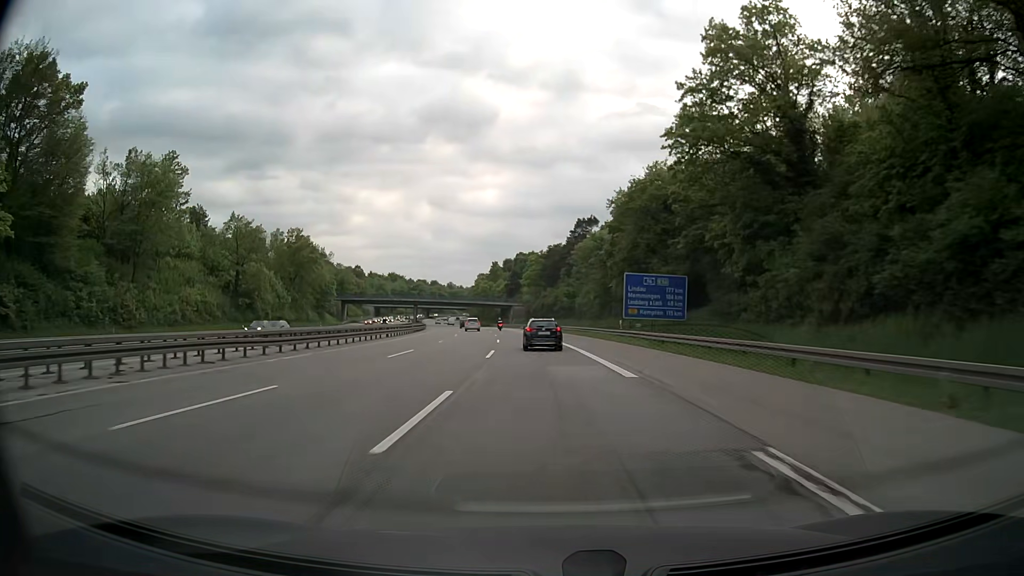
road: motorway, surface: asphalt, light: Day
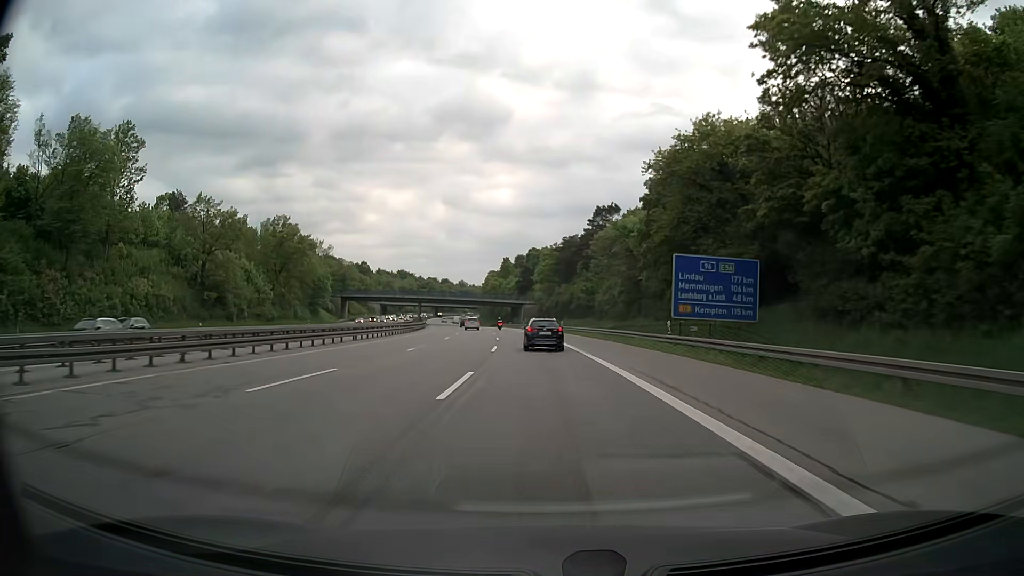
(-0.2, +13.4) m; -1°
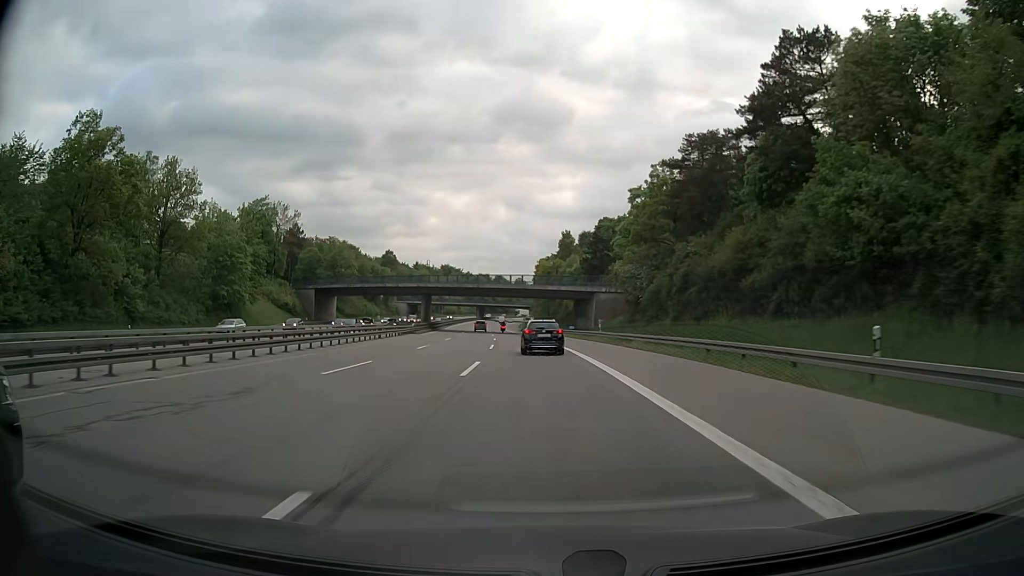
(-3.0, +66.7) m; -5°
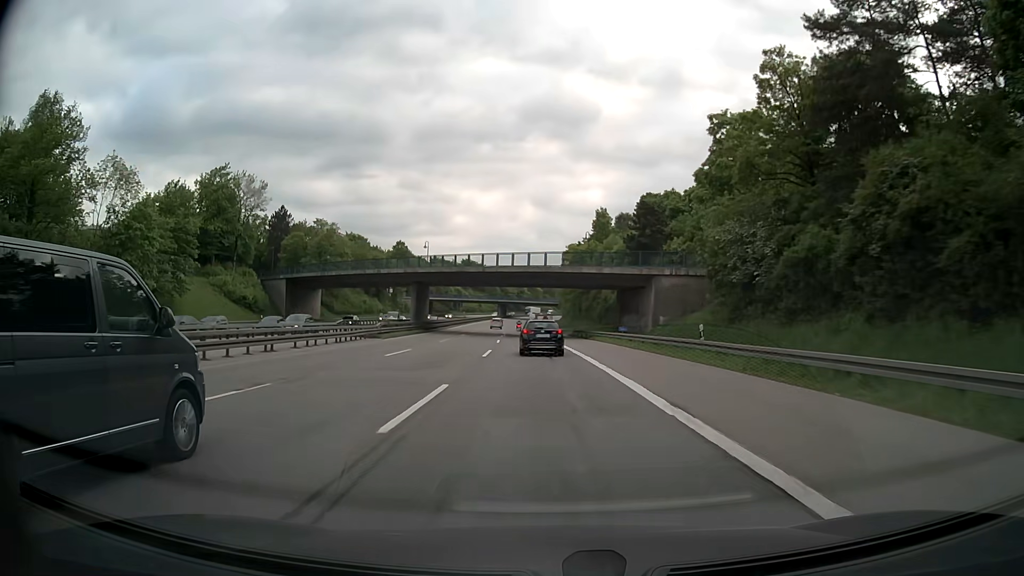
(-0.5, +27.1) m; -2°
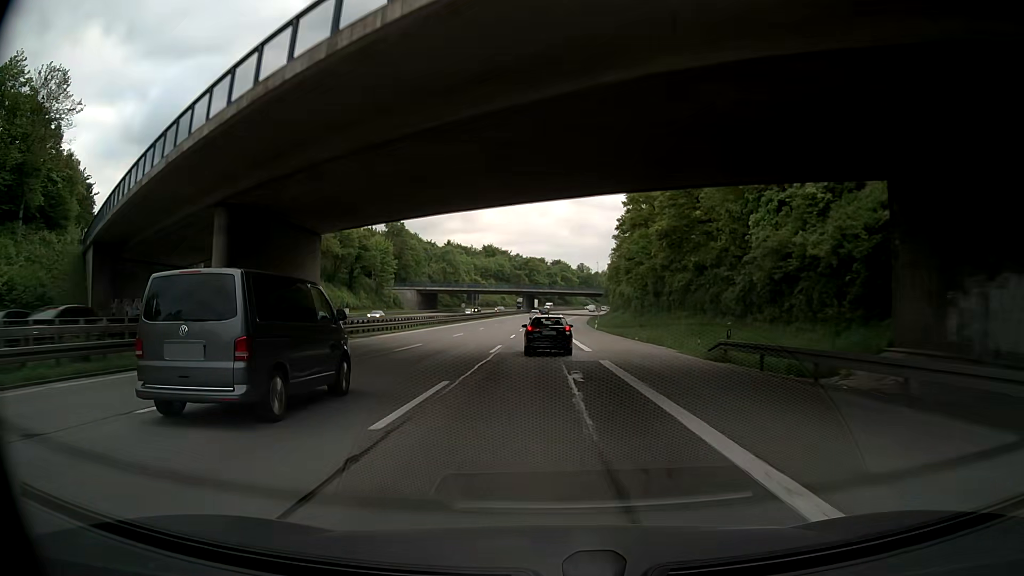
(-1.7, +54.1) m; -3°
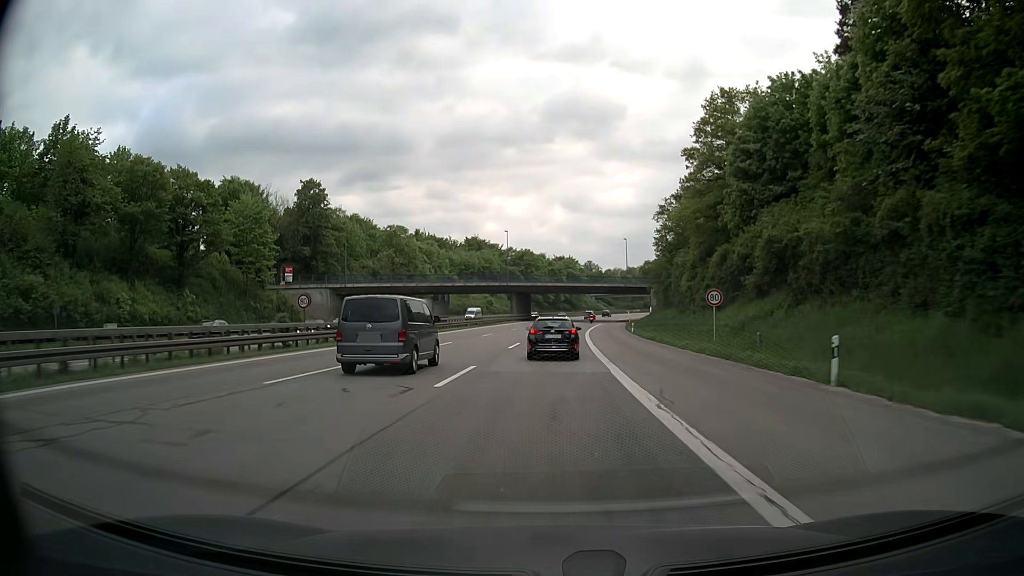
(-0.6, +66.5) m; 0°
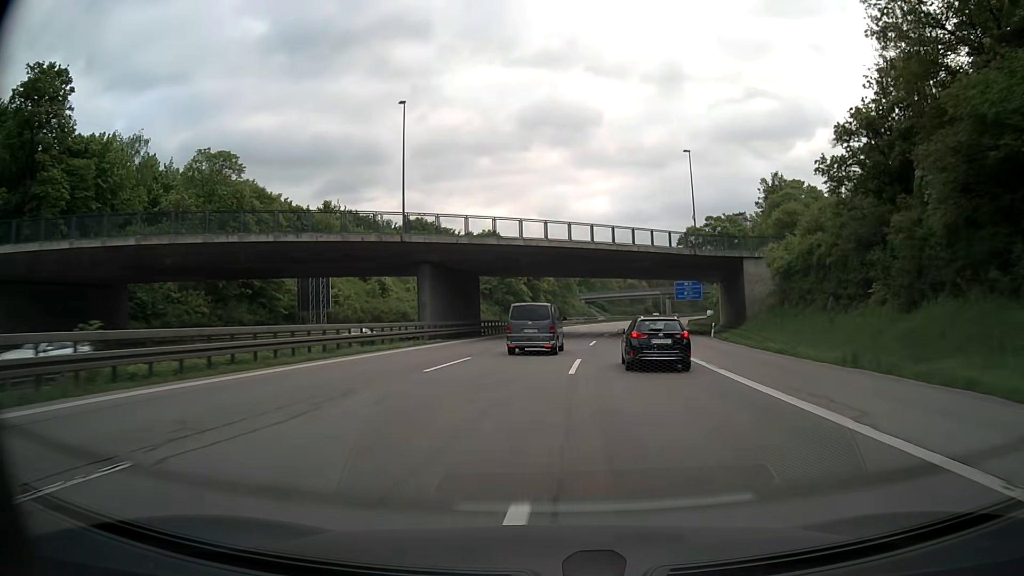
(+0.4, +68.9) m; +2°
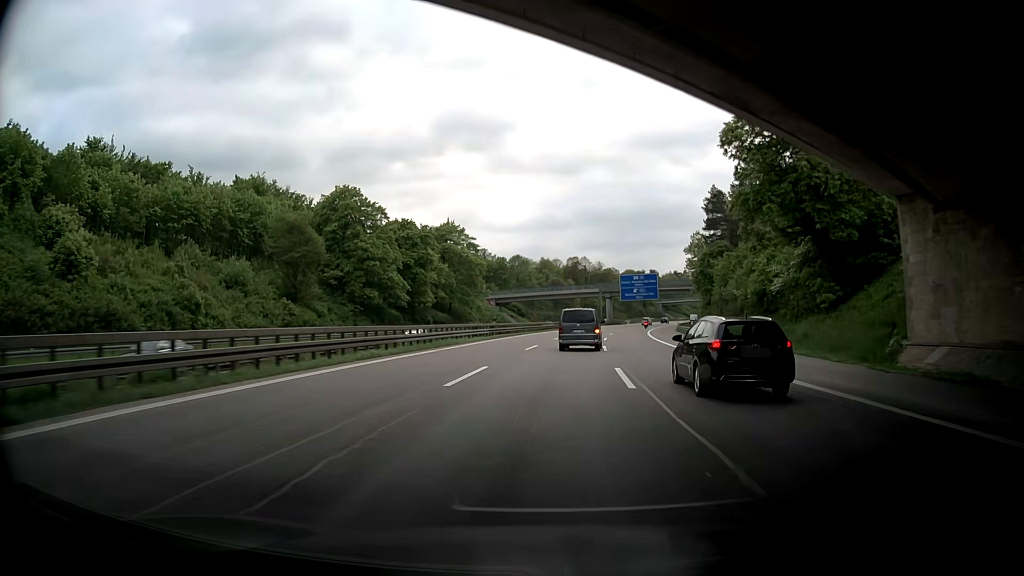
(+3.6, +57.5) m; +8°
(0, +10) (0, +20) (+1, +30) (+1, +40) (+2, +50) (+3, +60) (+4, +70) (+5, +80) (+7, +90) (+8, +100) m
